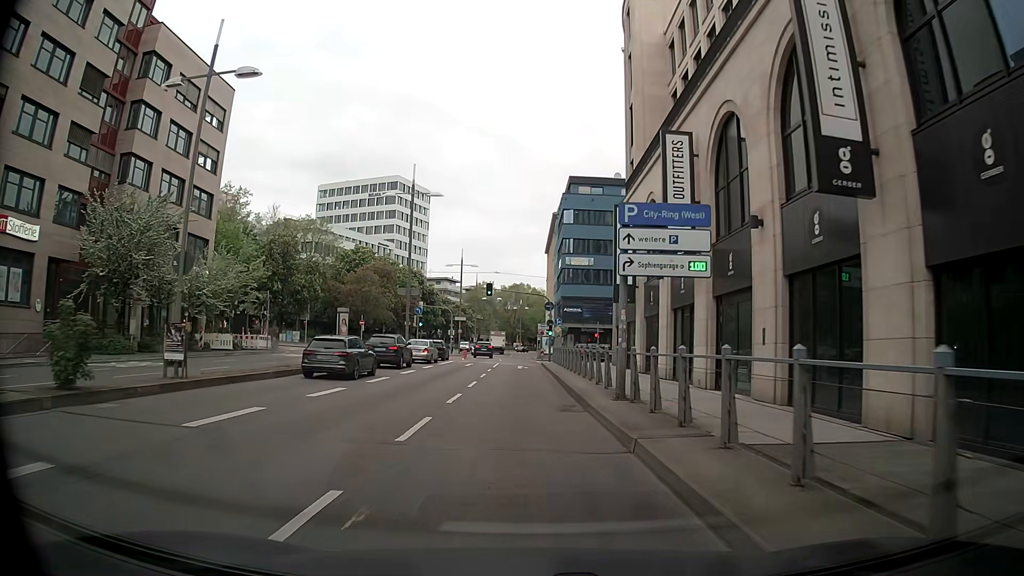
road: primary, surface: asphalt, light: Day
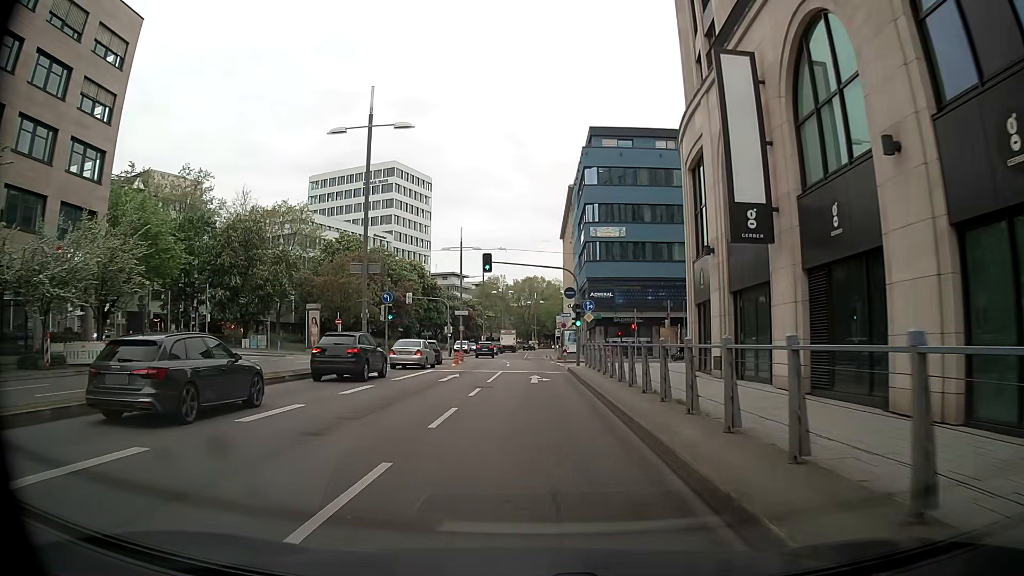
(-0.3, +16.7) m; -1°
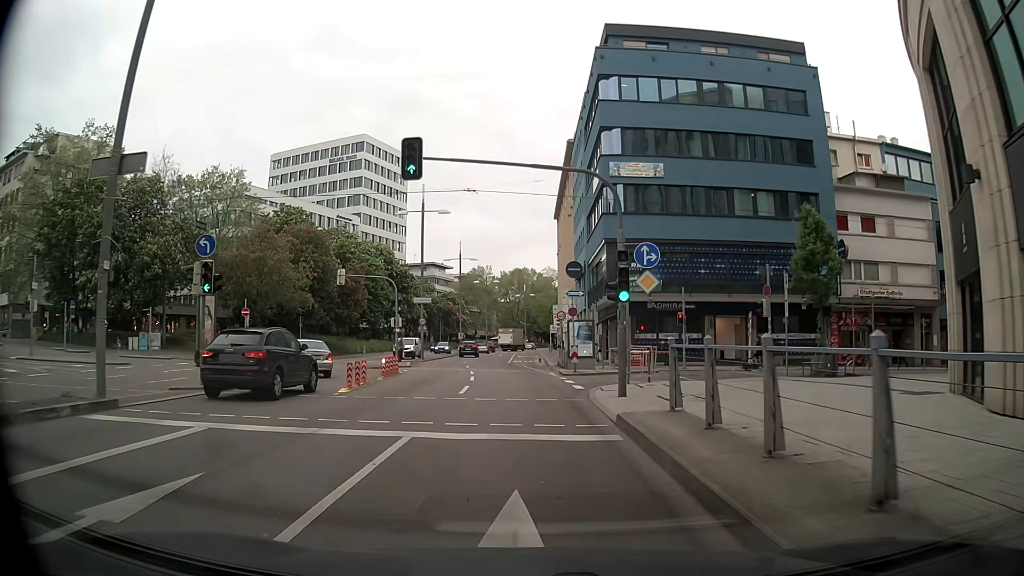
(0.0, +21.0) m; +1°
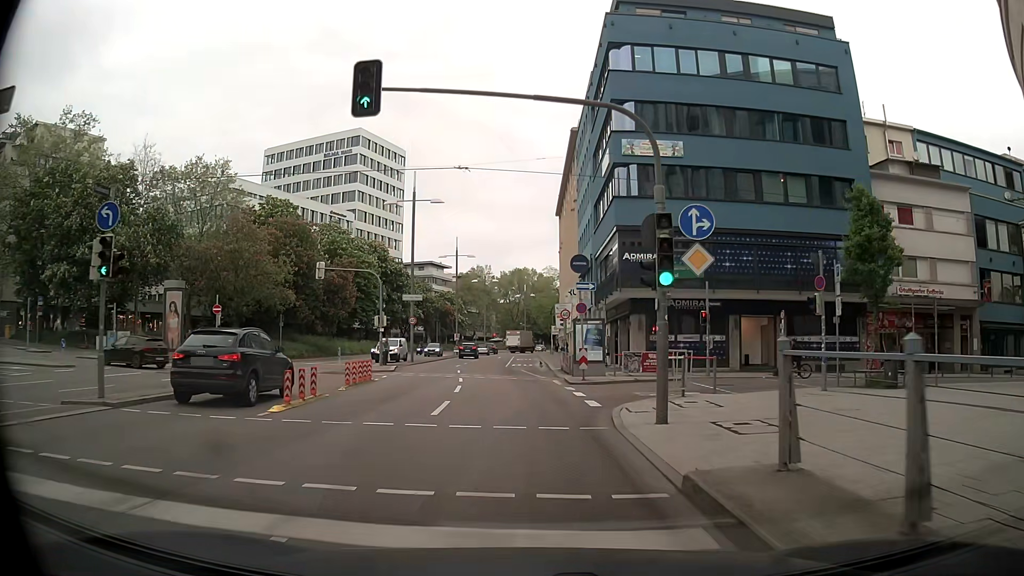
(0.0, +4.8) m; 0°
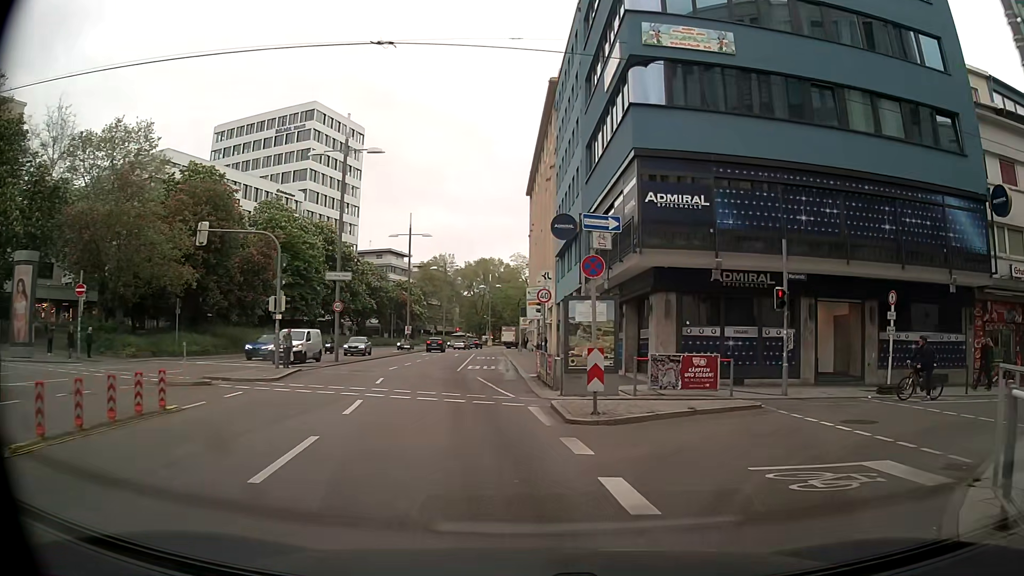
(+0.2, +12.4) m; +1°
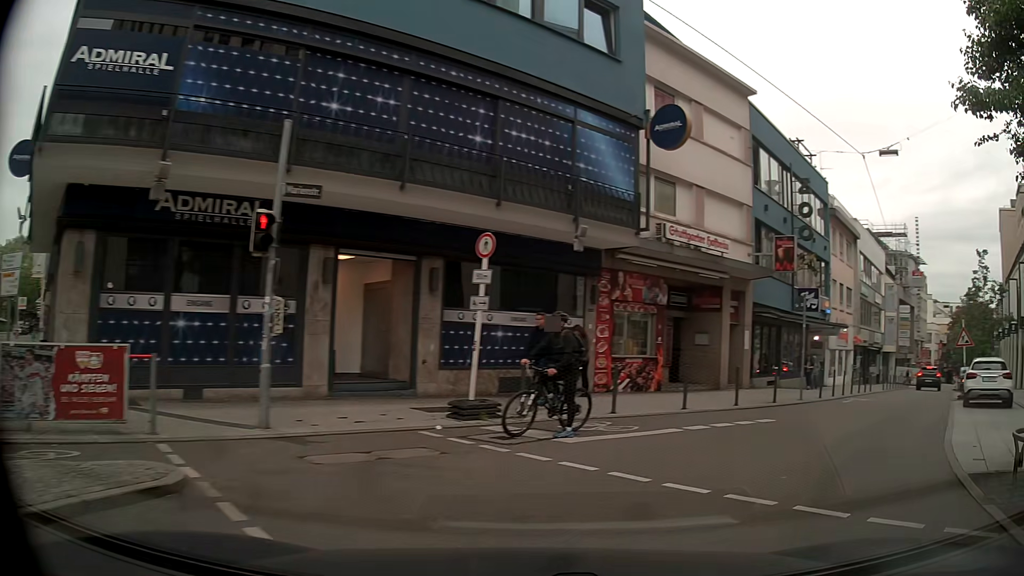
(+3.0, +9.0) m; +42°
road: residential
